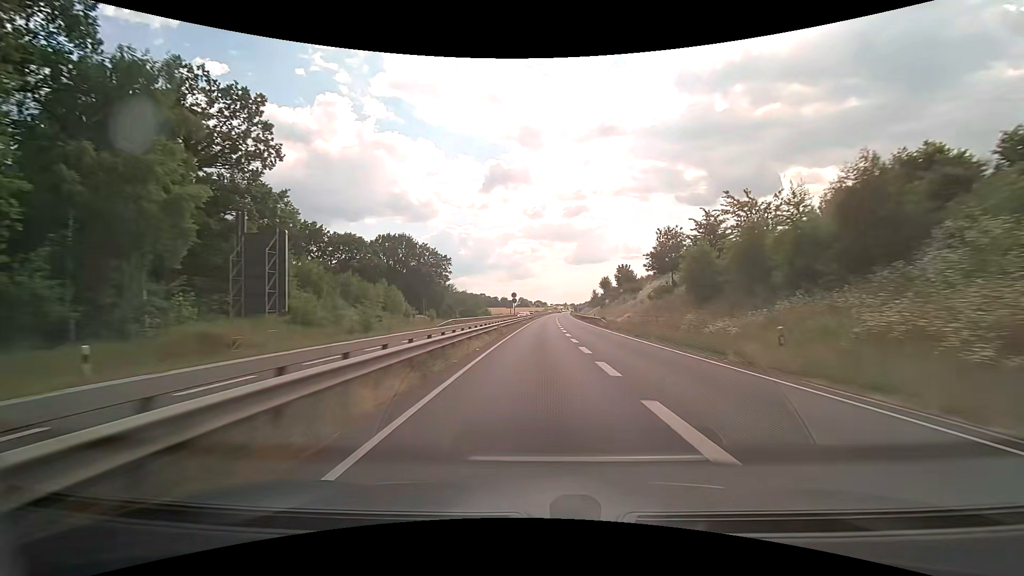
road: trunk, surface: asphalt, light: Day
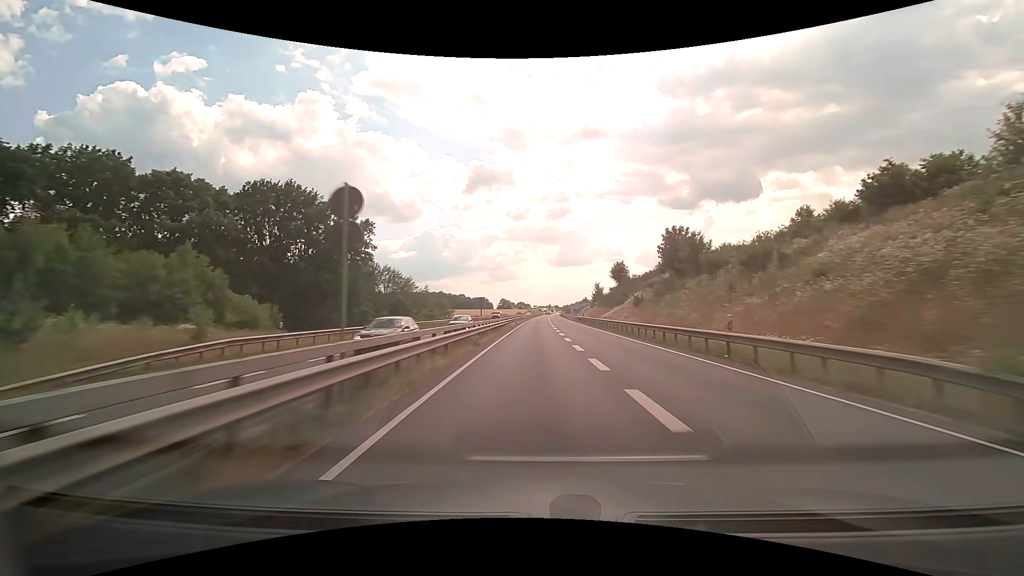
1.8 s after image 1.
(+0.7, +46.9) m; +2°
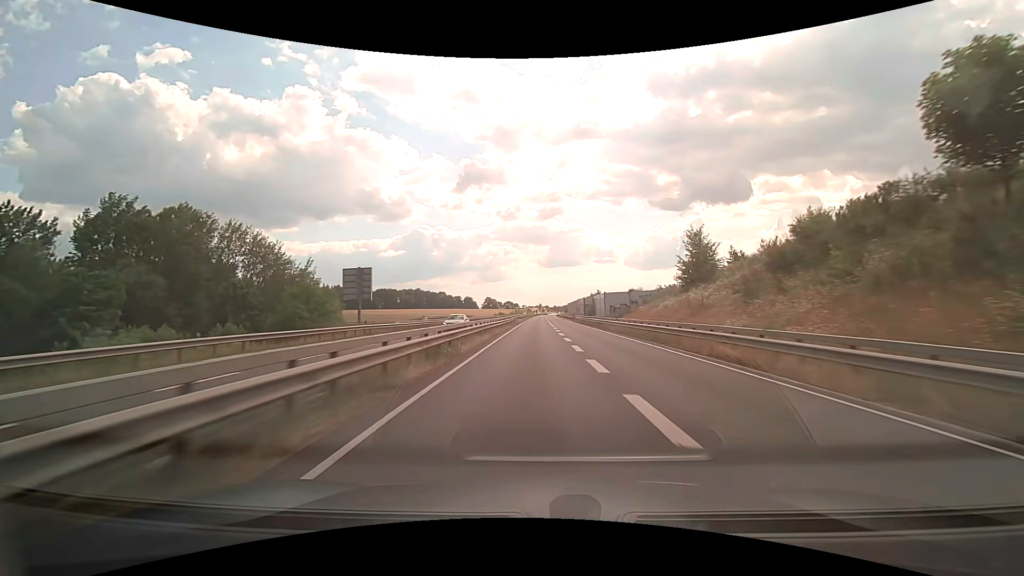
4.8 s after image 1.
(+0.6, +78.5) m; +1°
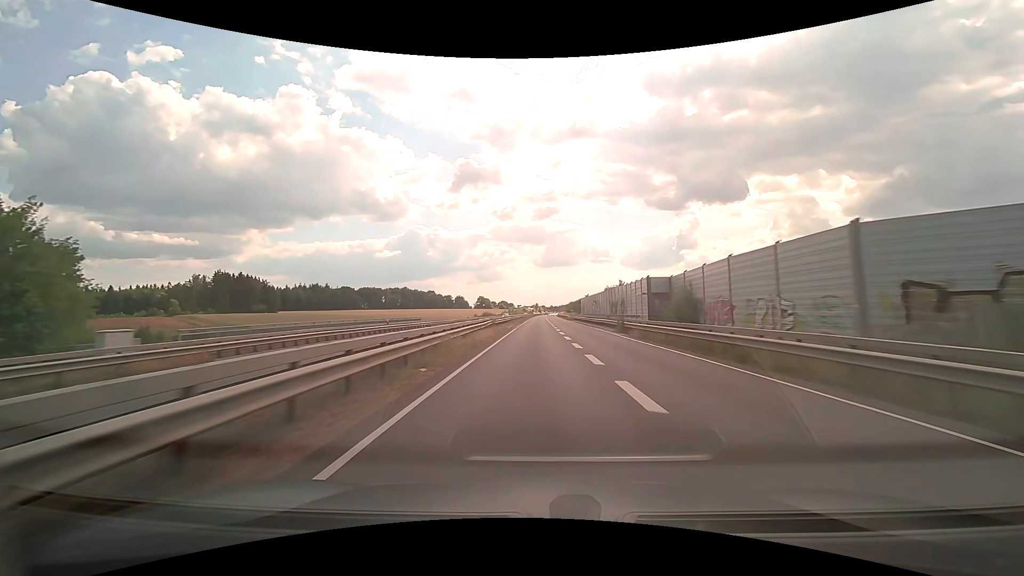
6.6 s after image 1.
(+0.3, +46.1) m; +1°
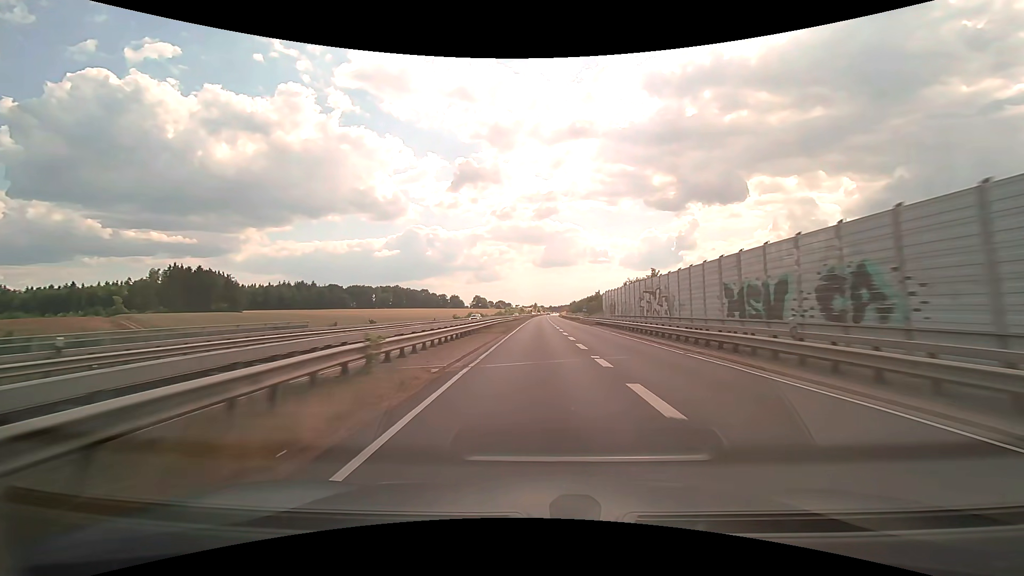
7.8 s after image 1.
(+0.1, +30.3) m; 0°
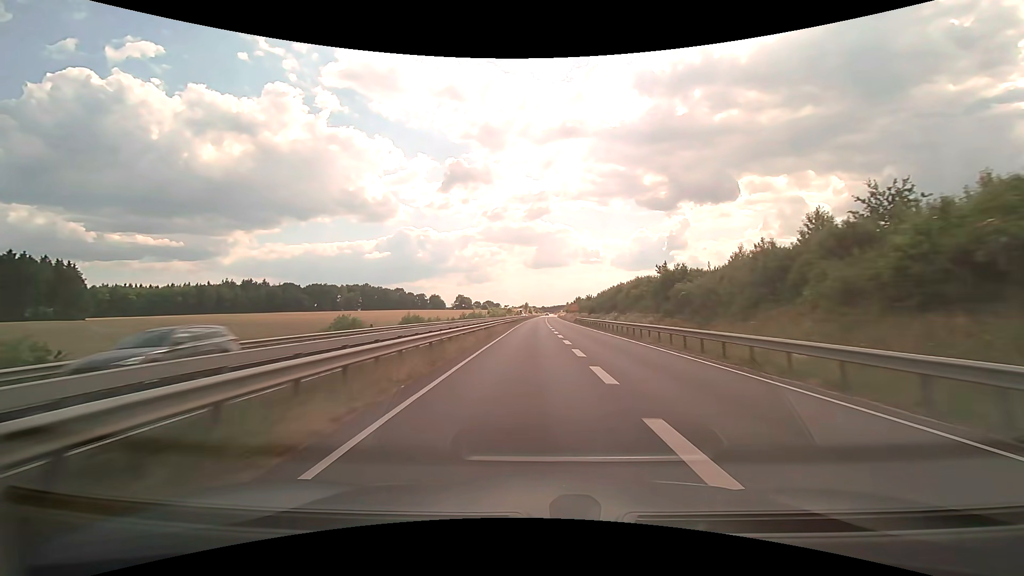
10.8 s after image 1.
(+1.2, +74.8) m; +1°
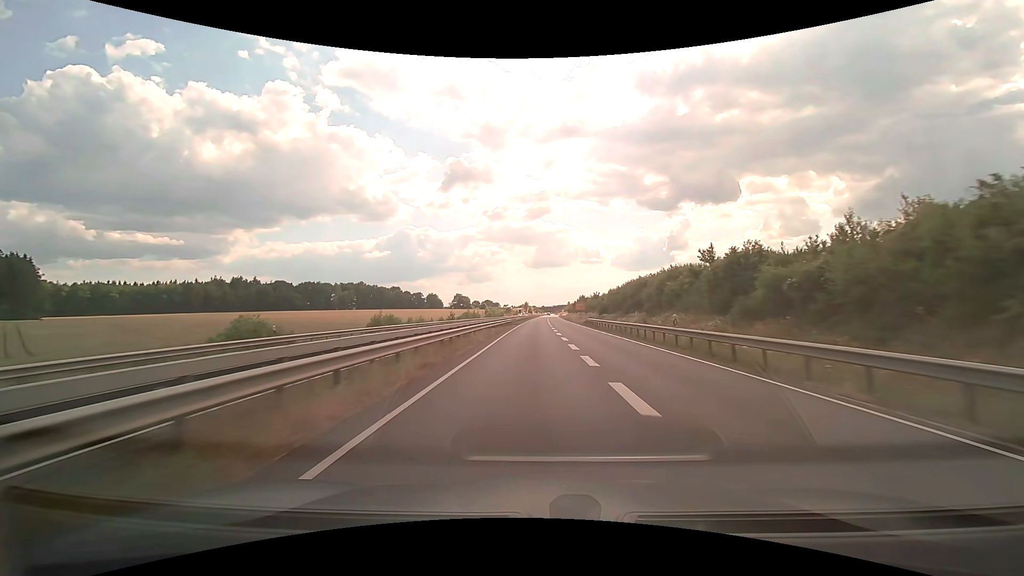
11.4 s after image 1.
(0.0, +14.8) m; 0°
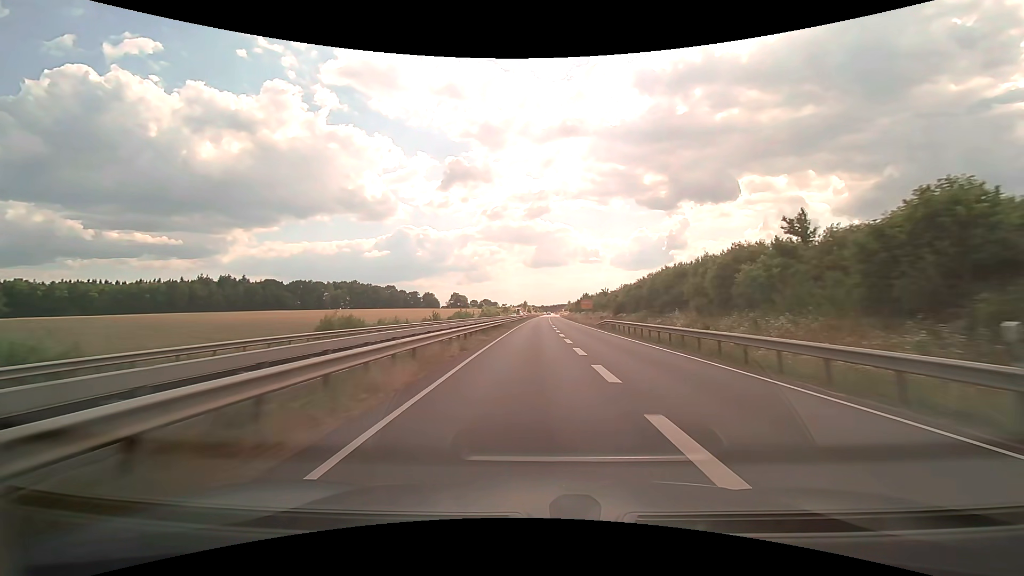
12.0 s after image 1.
(0.0, +14.8) m; 0°
(0, +10) (0, +20) (0, +30) (0, +40) (0, +50) (0, +60) (0, +70) (+1, +80) (+1, +90) (+1, +100) m
